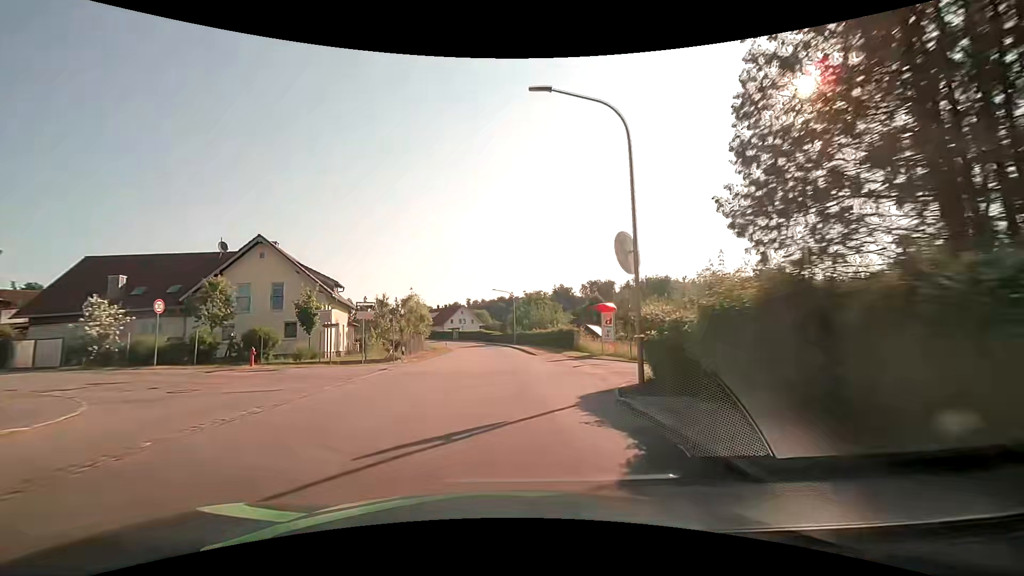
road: tertiary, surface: asphalt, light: Day
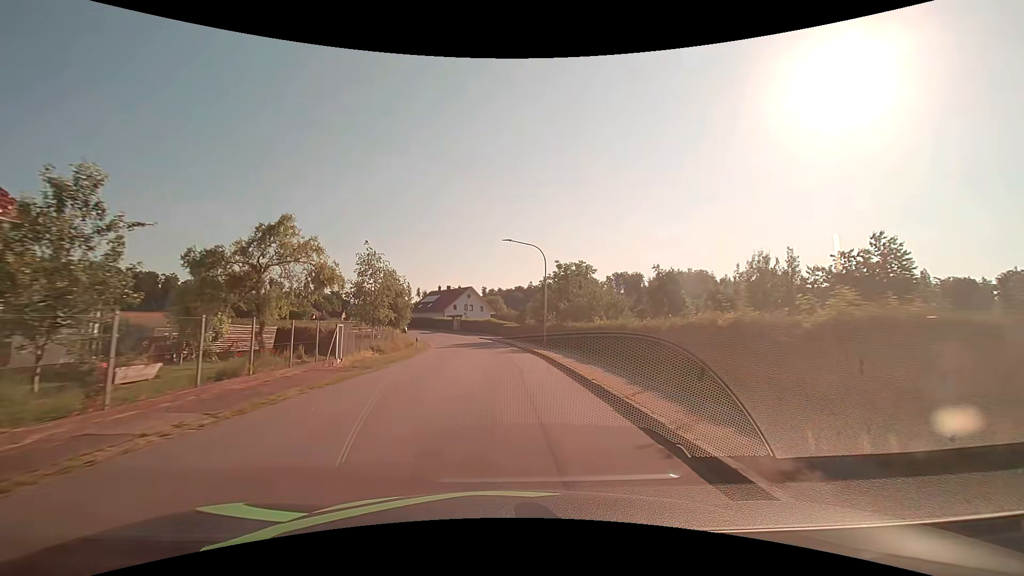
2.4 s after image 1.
(-0.4, +31.1) m; -2°
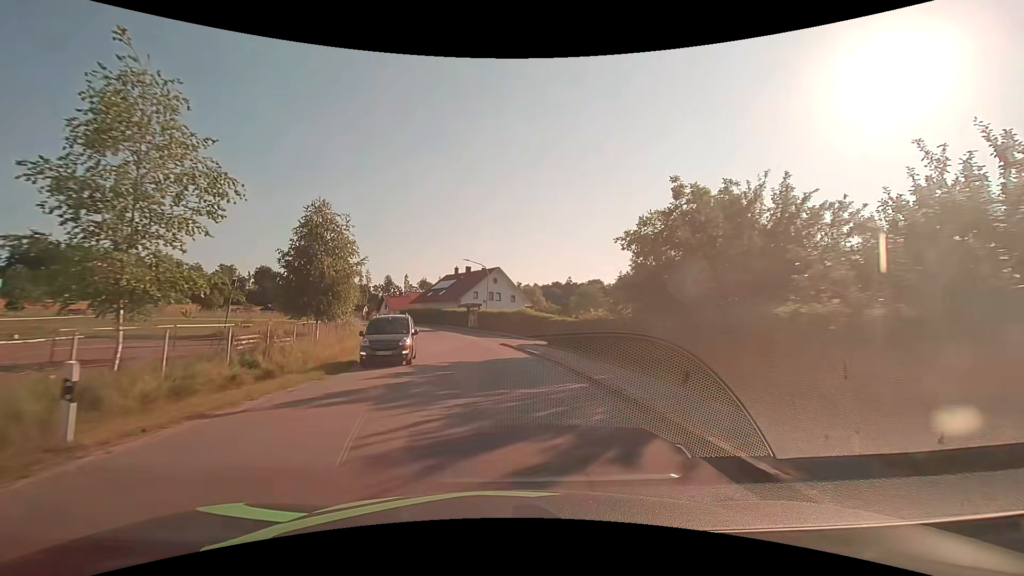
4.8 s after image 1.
(-0.7, +30.9) m; -4°
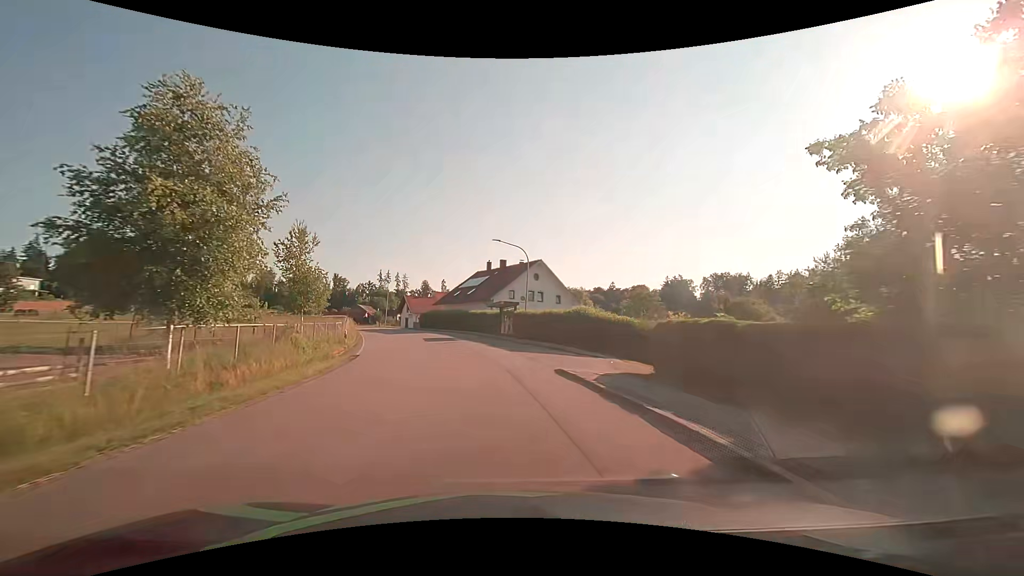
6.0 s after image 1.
(-0.6, +15.3) m; -5°
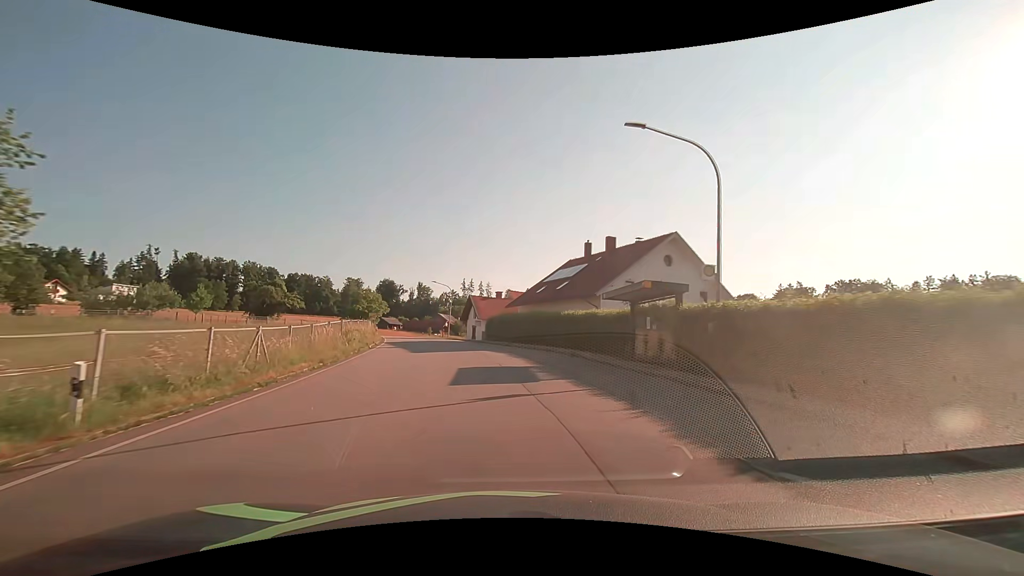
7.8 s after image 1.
(-1.7, +22.6) m; -9°
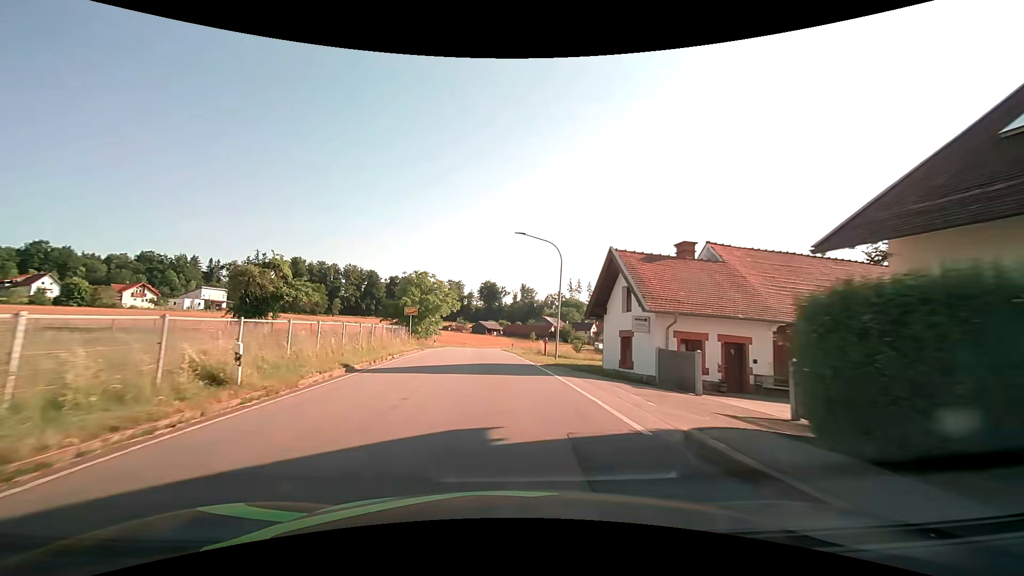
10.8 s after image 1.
(-4.0, +37.4) m; -12°
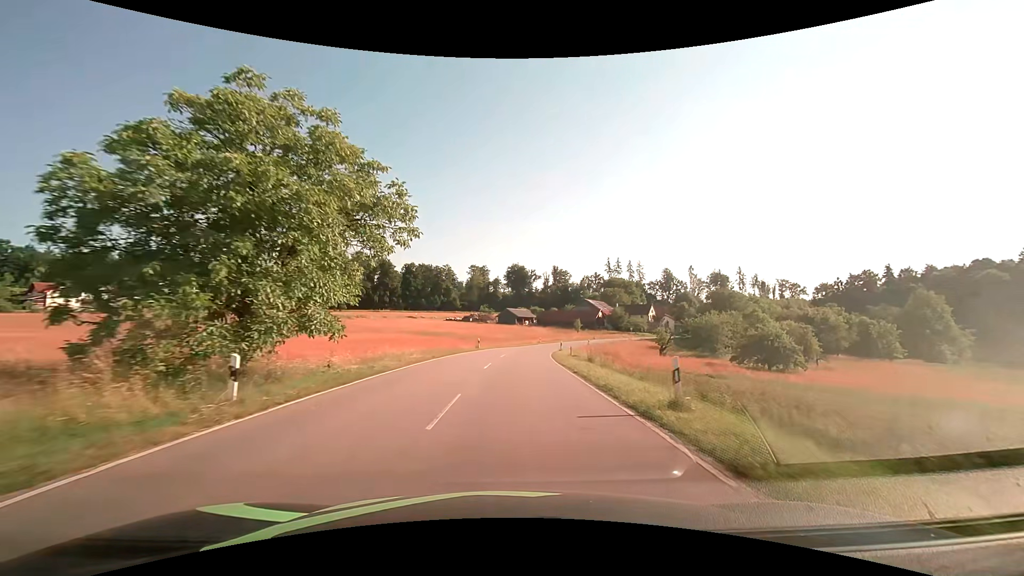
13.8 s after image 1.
(-1.8, +42.1) m; -3°
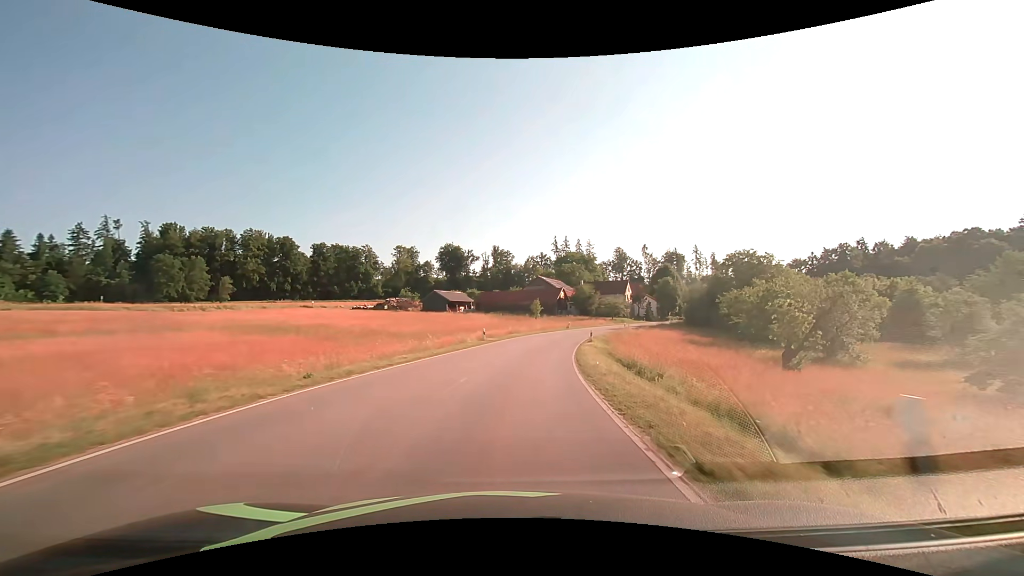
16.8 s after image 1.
(+2.2, +45.0) m; +7°
(0, +10) (+1, +20) (+2, +30) (+4, +40) (+6, +49) (+9, +59) (+13, +68) (+17, +77) (+21, +86) (+26, +95) m
